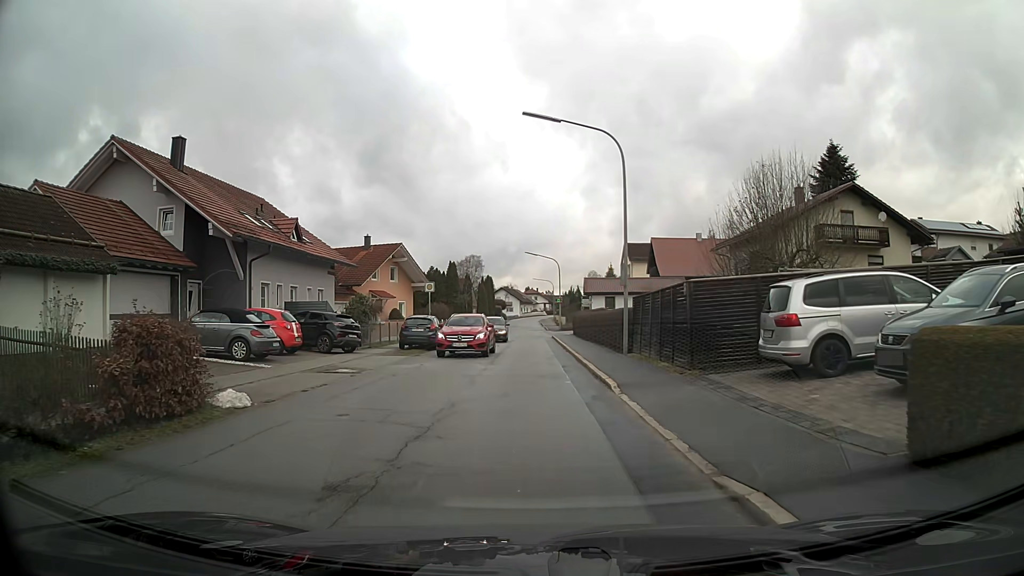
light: Day
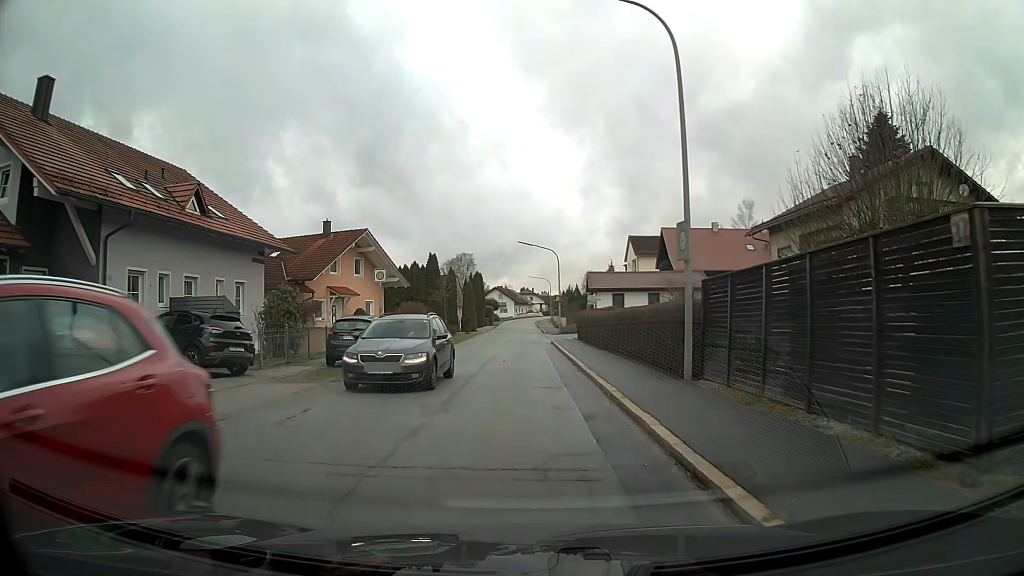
(0.0, +9.9) m; 0°
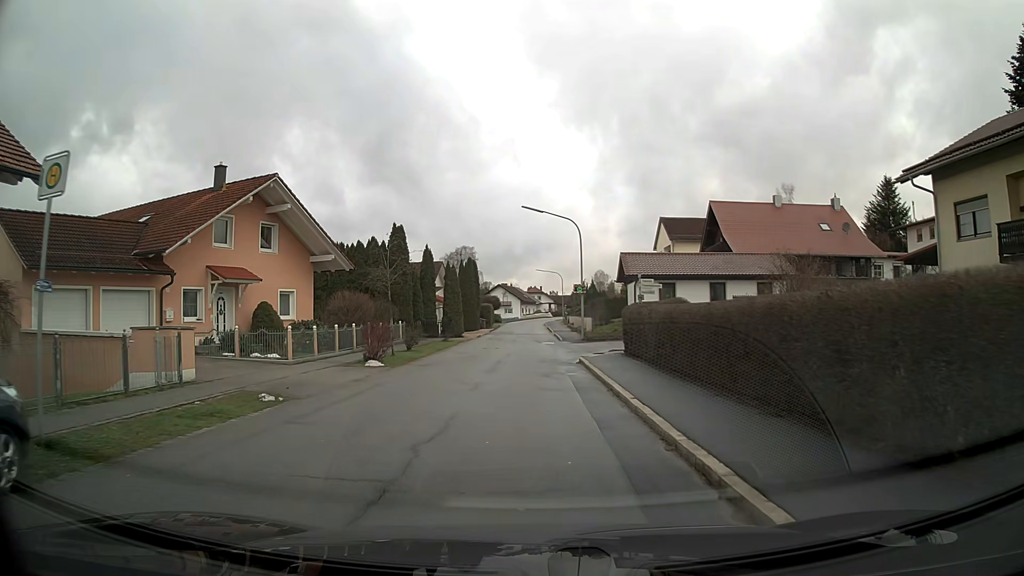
(-0.2, +17.8) m; 0°
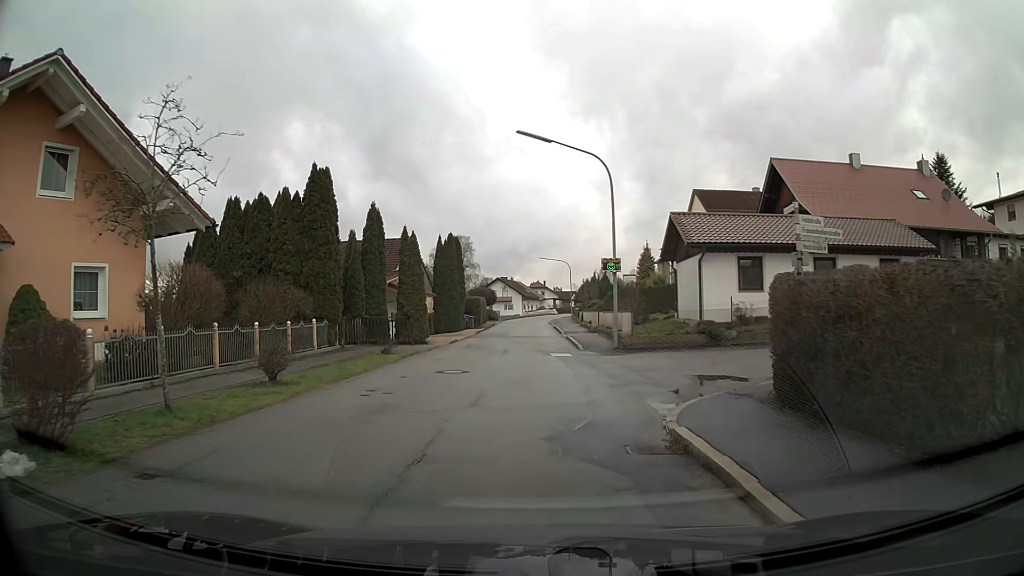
(0.0, +14.8) m; 0°
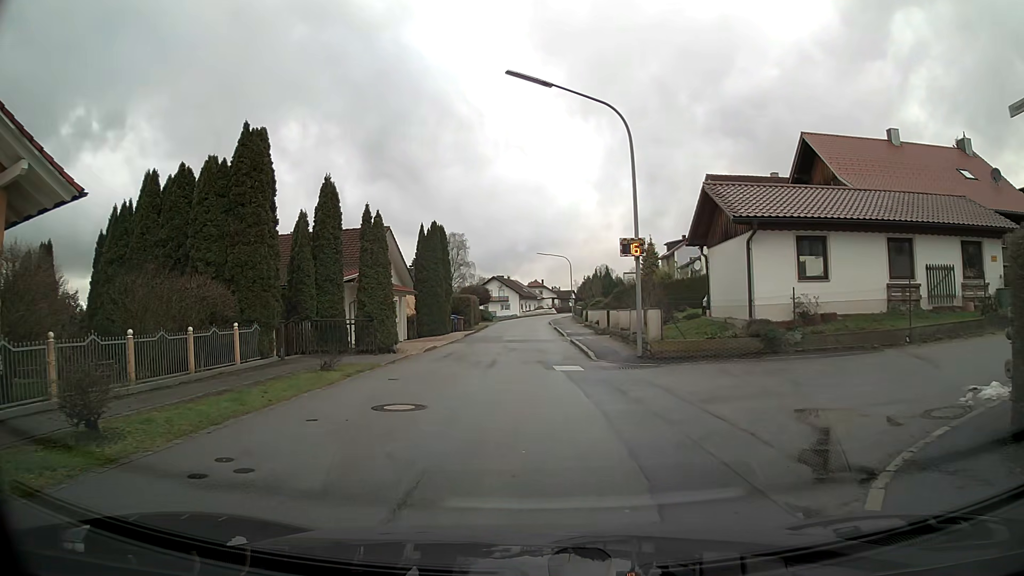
(0.0, +5.8) m; +1°
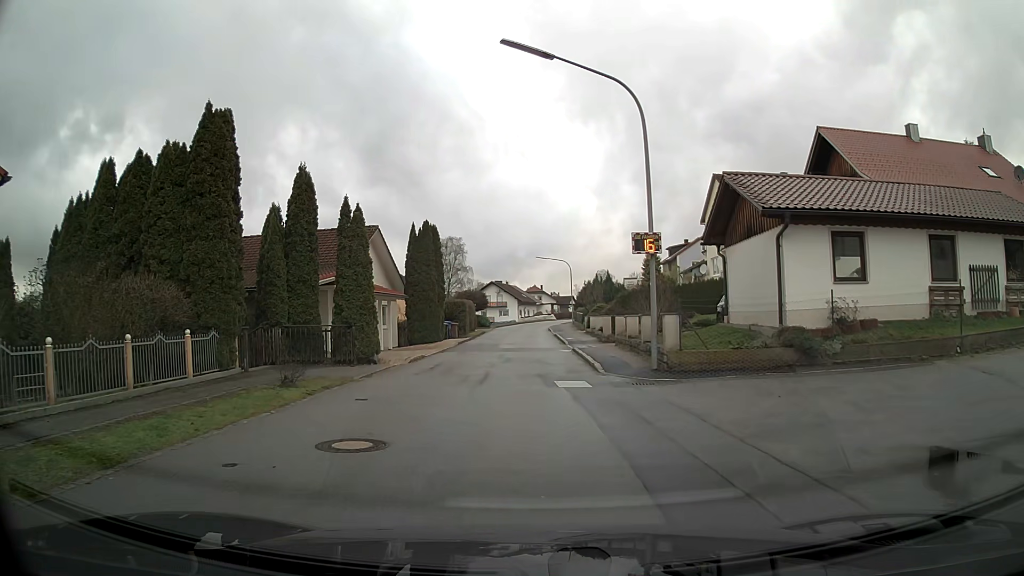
(0.0, +2.4) m; 0°
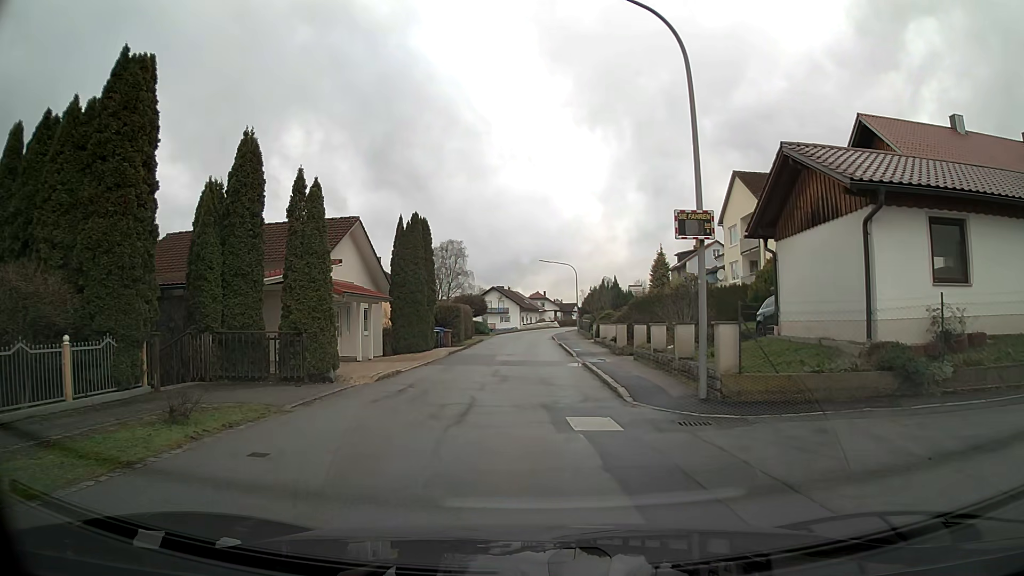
(-0.1, +4.4) m; -1°
